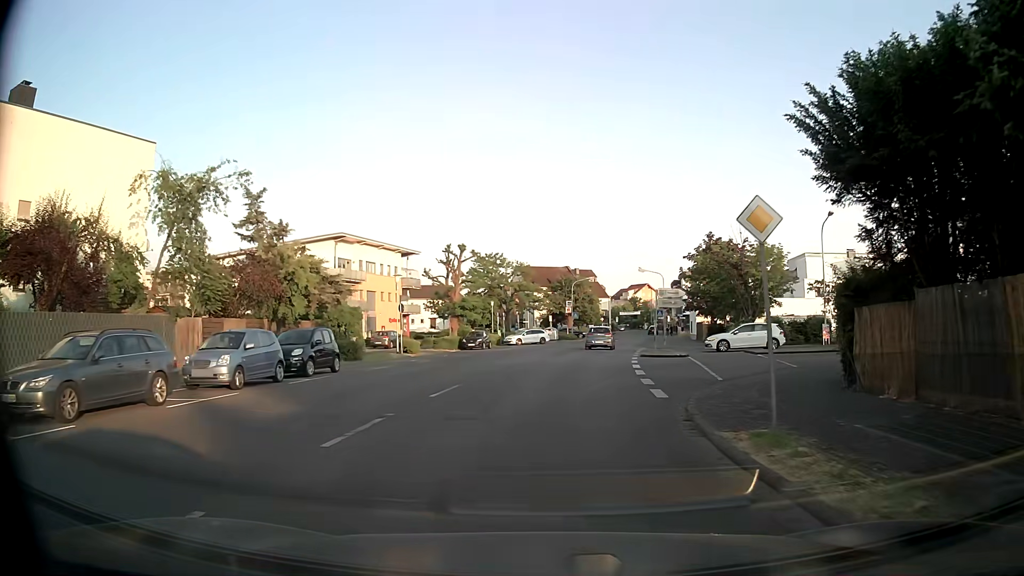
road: tertiary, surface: asphalt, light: Day
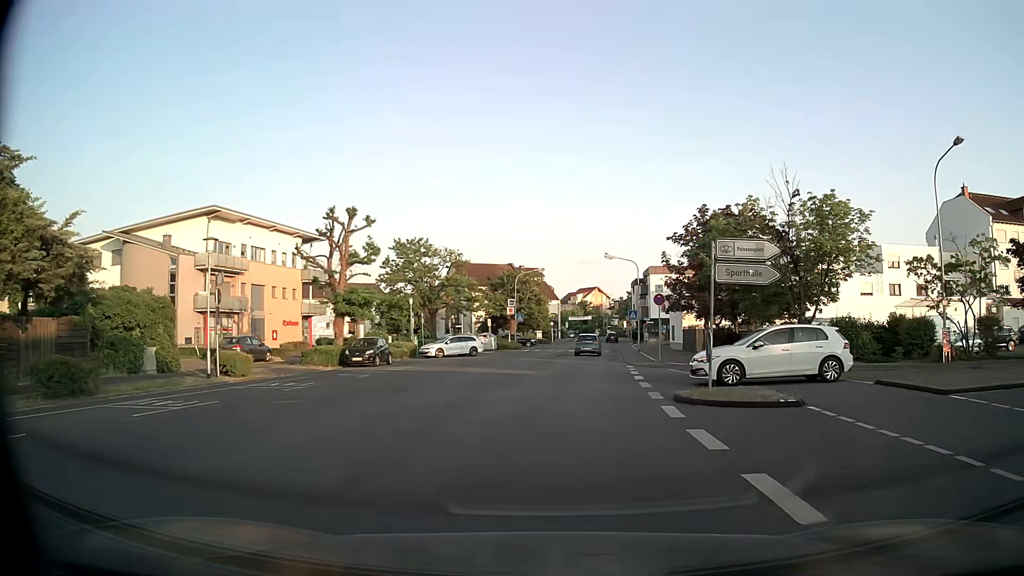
(+0.6, +18.7) m; +4°
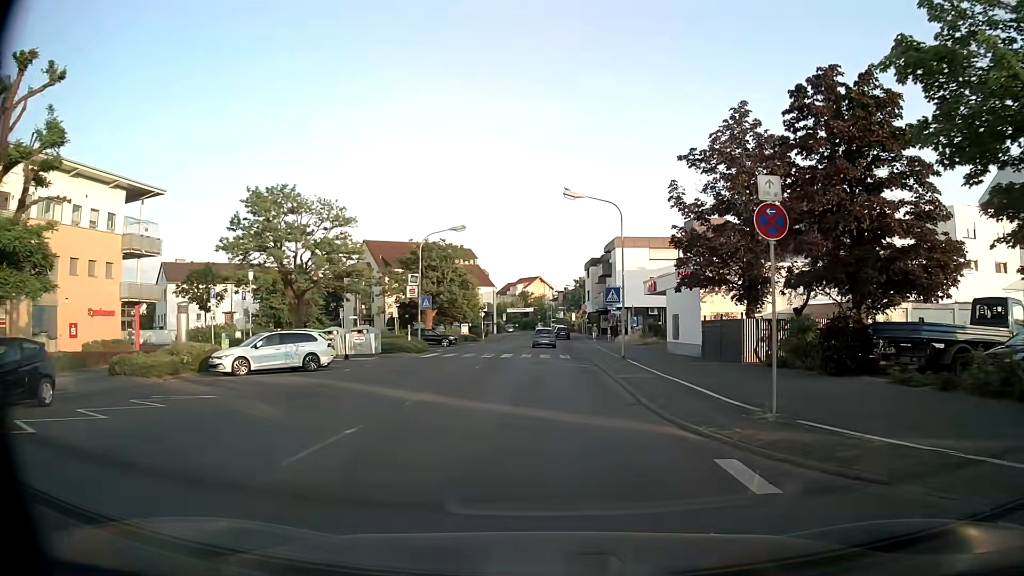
(+1.1, +23.4) m; +5°
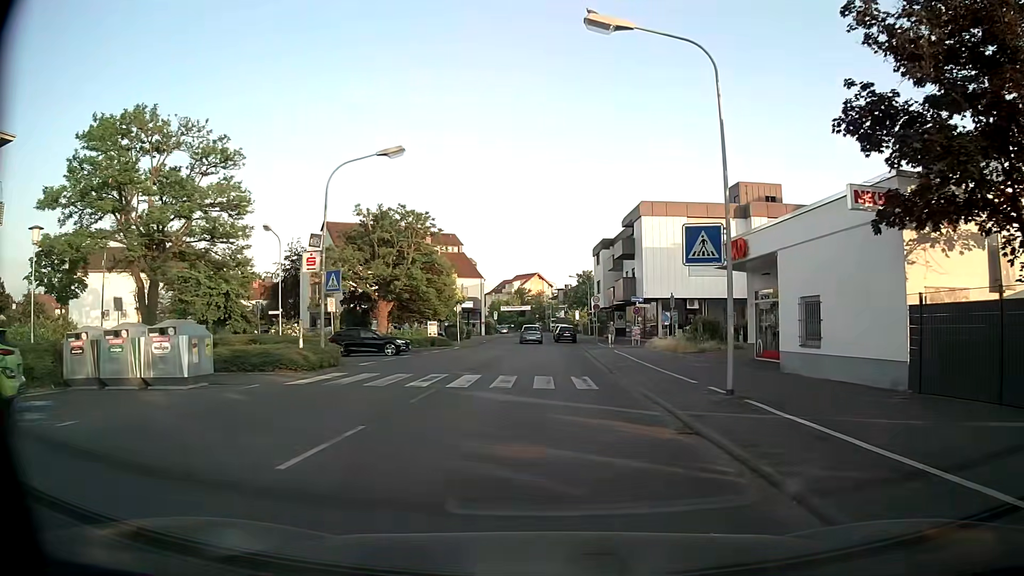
(0.0, +18.3) m; 0°
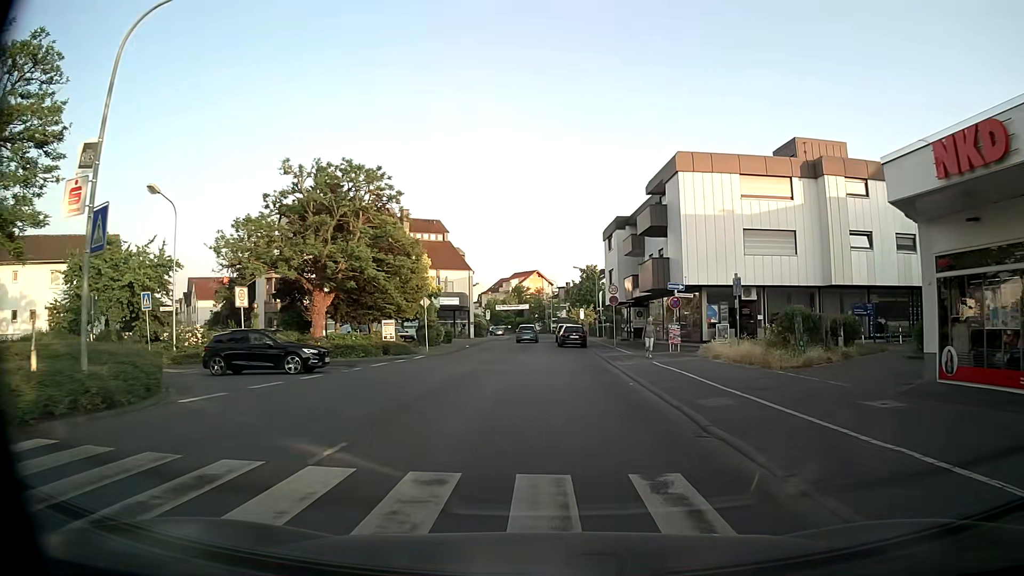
(+0.1, +13.5) m; 0°
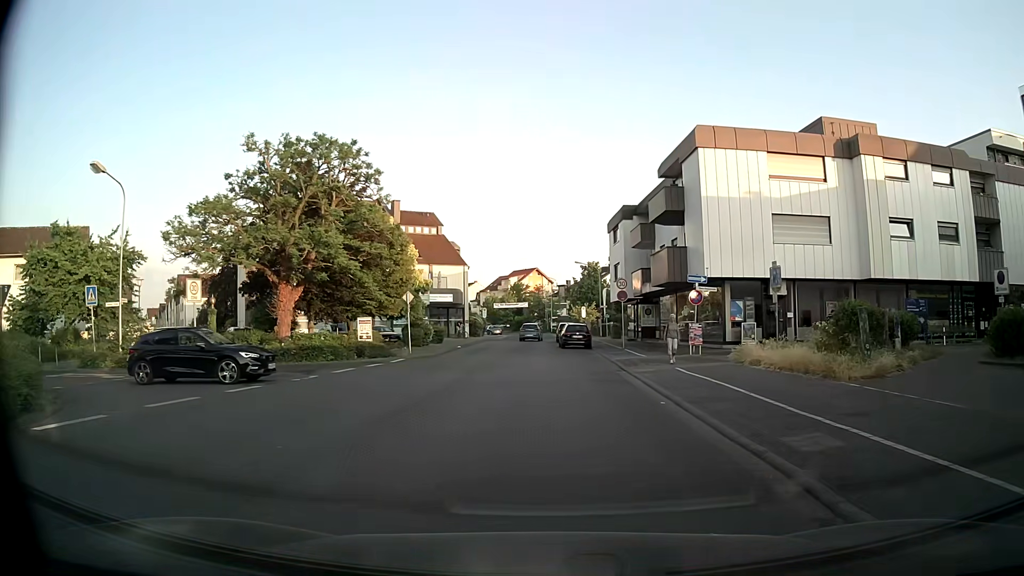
(0.0, +4.6) m; 0°
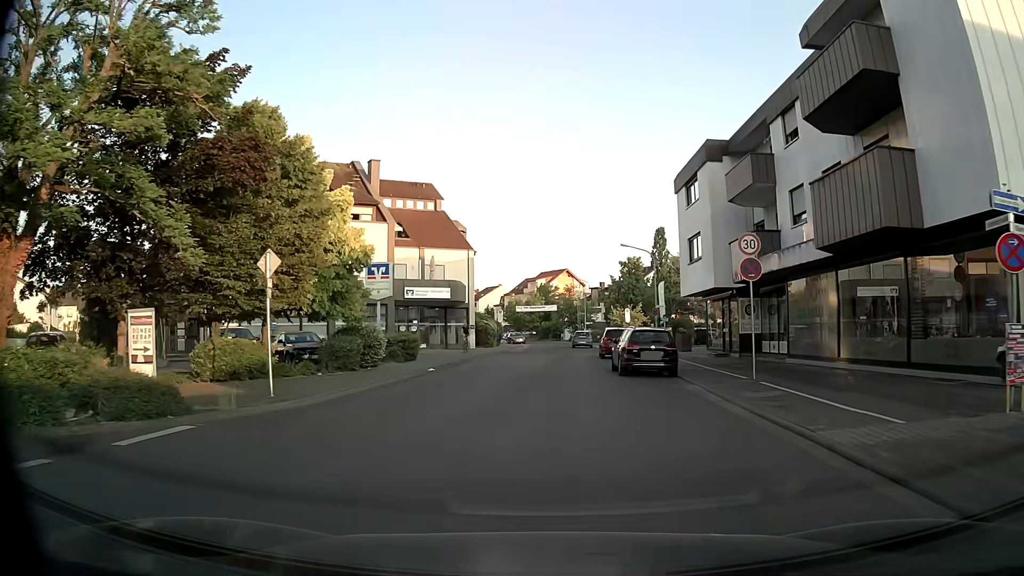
(-0.3, +19.0) m; -2°
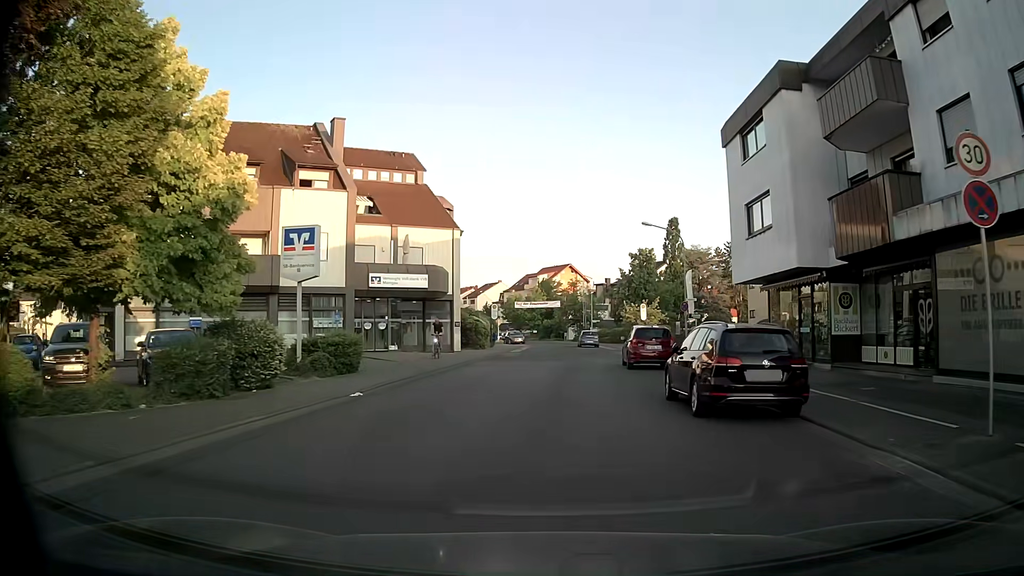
(-0.1, +9.8) m; -1°
(0, +10) (+1, +20) (+1, +30) (+2, +40) (+4, +50) (+4, +60) (+4, +70) (+3, +80) (+2, +90) (0, +99) m
